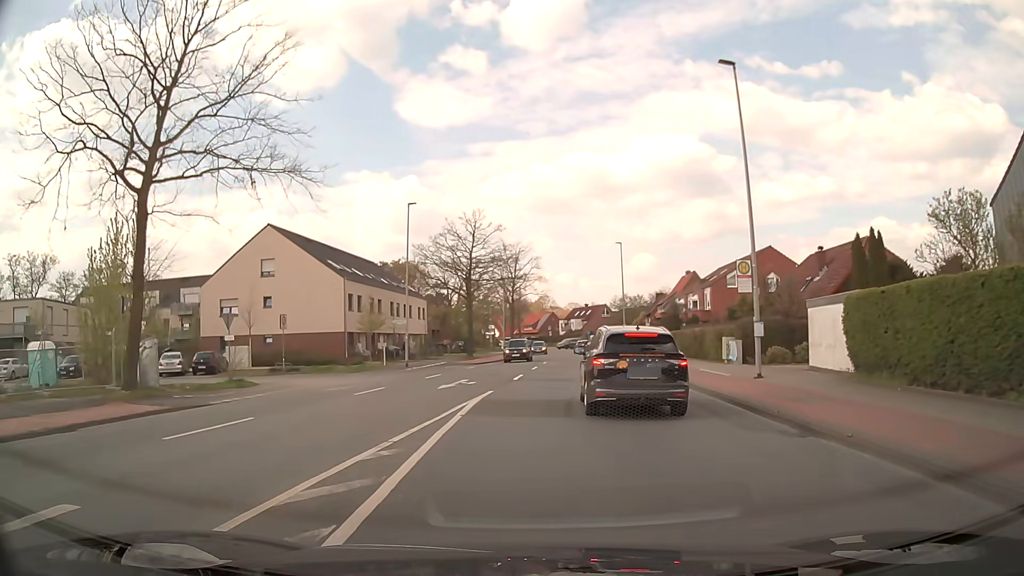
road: tertiary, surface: asphalt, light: Day
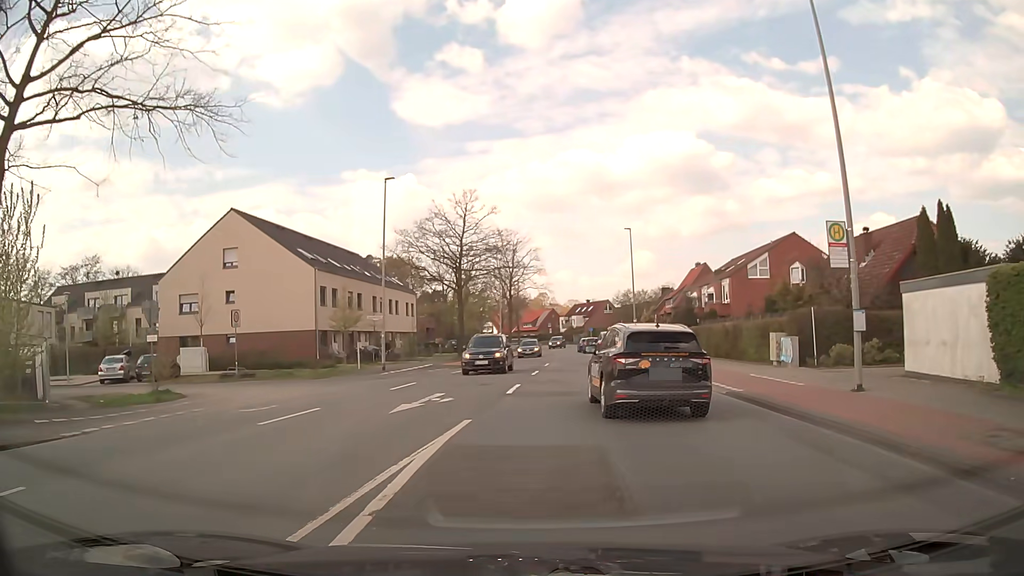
(0.0, +6.7) m; 0°
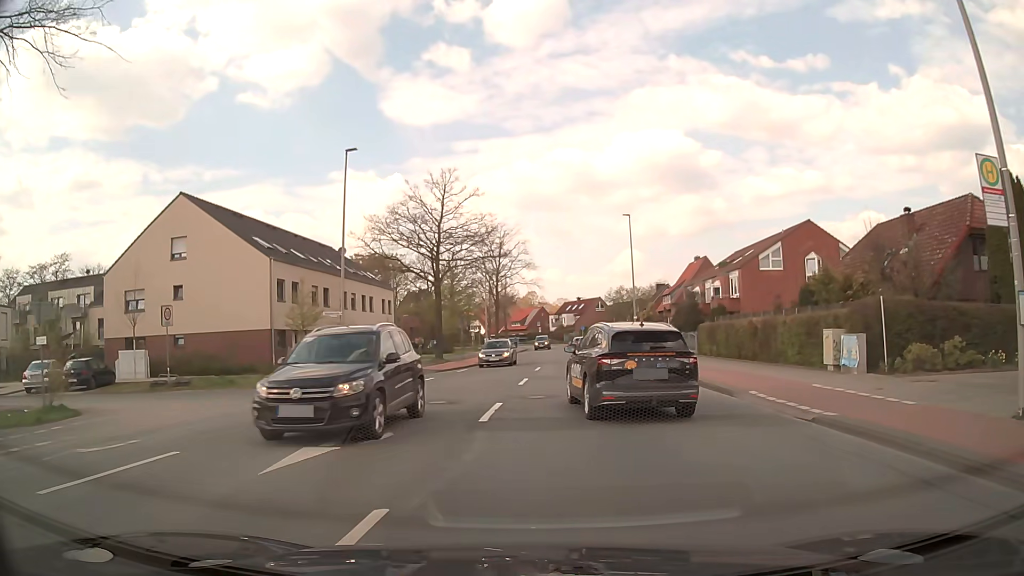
(+0.1, +5.9) m; +1°
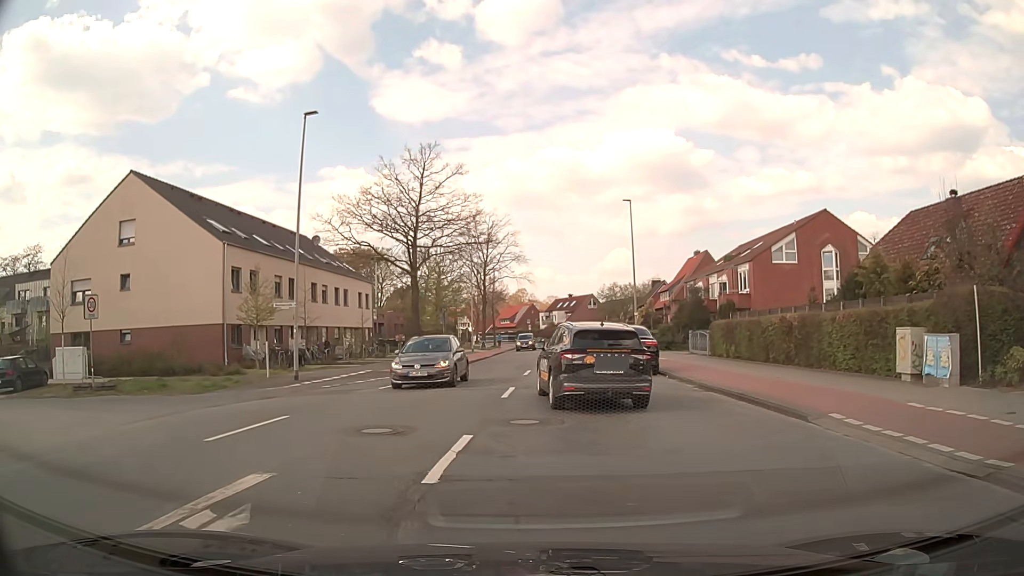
(+0.1, +4.9) m; +1°
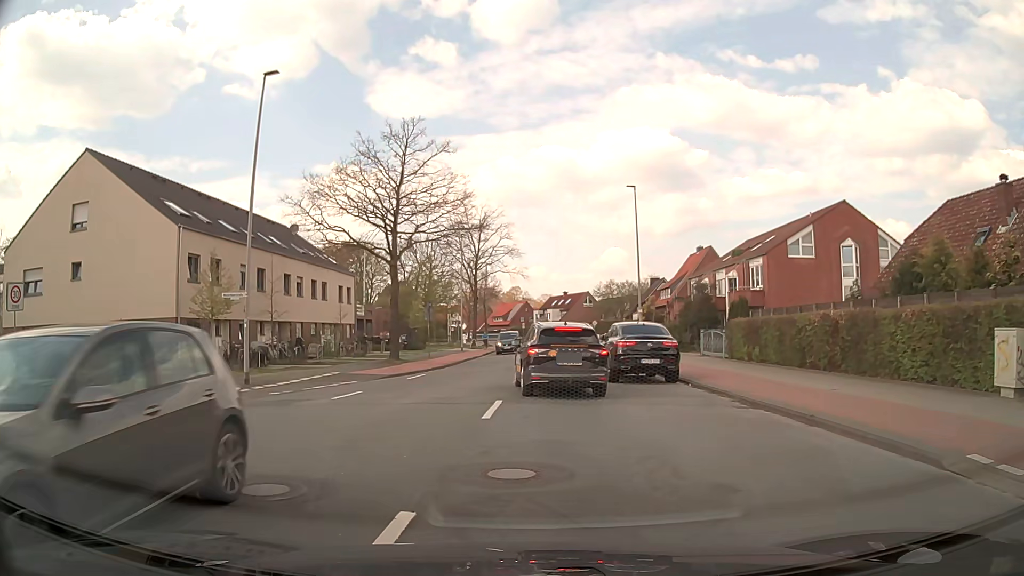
(0.0, +4.0) m; 0°
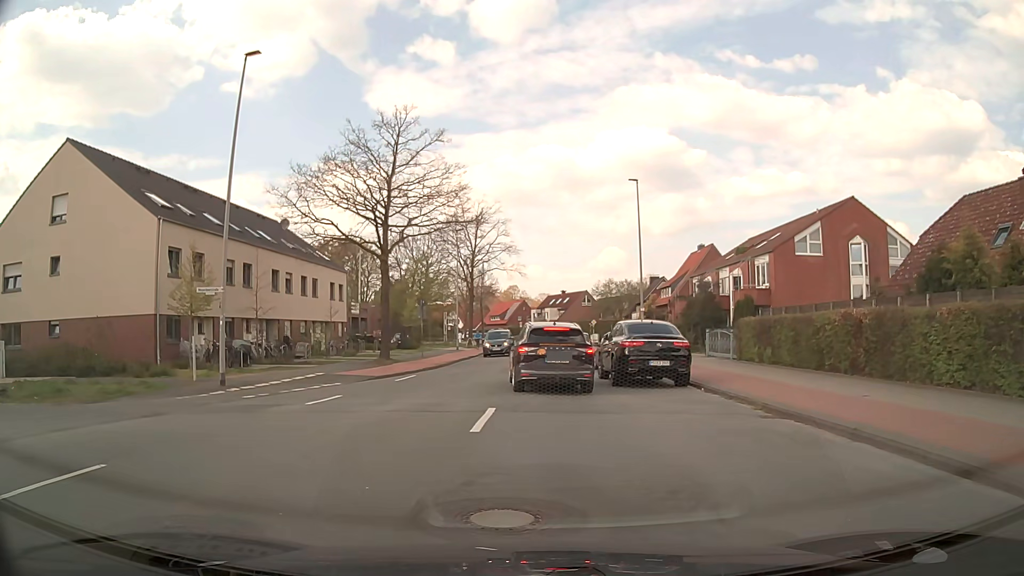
(0.0, +1.6) m; -1°
